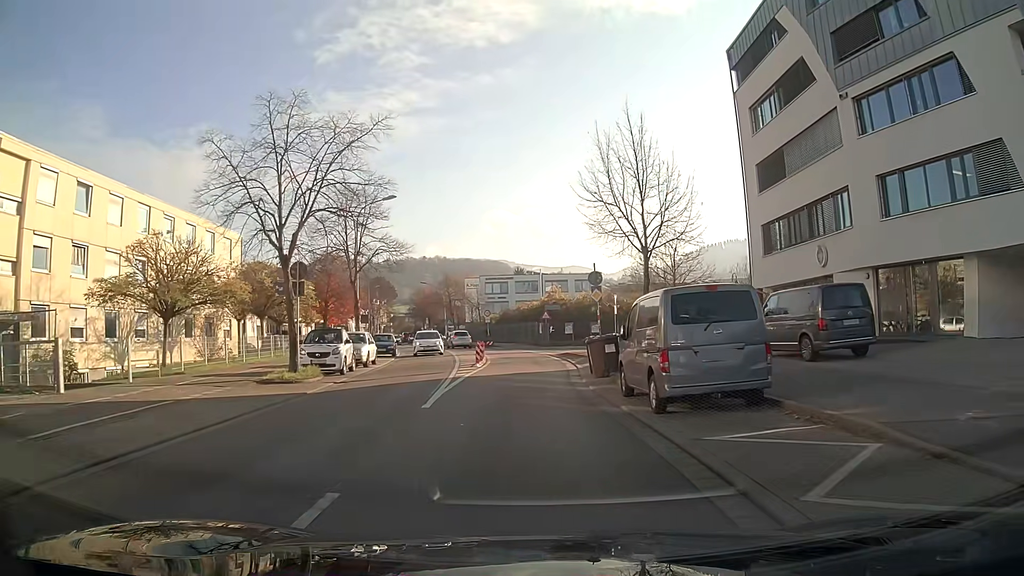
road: secondary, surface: asphalt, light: Day
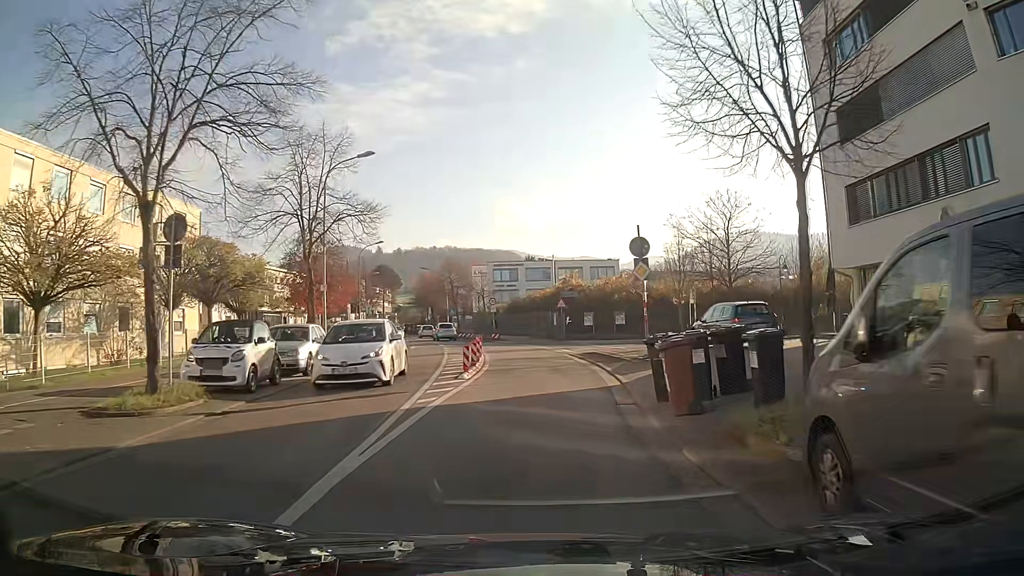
(+0.1, +8.6) m; +1°
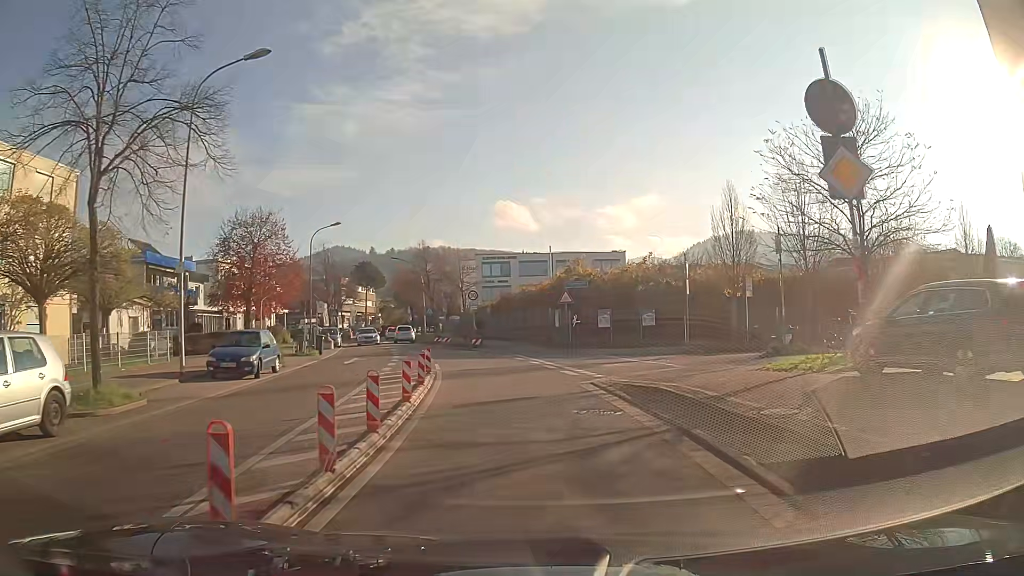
(-0.1, +13.2) m; -2°
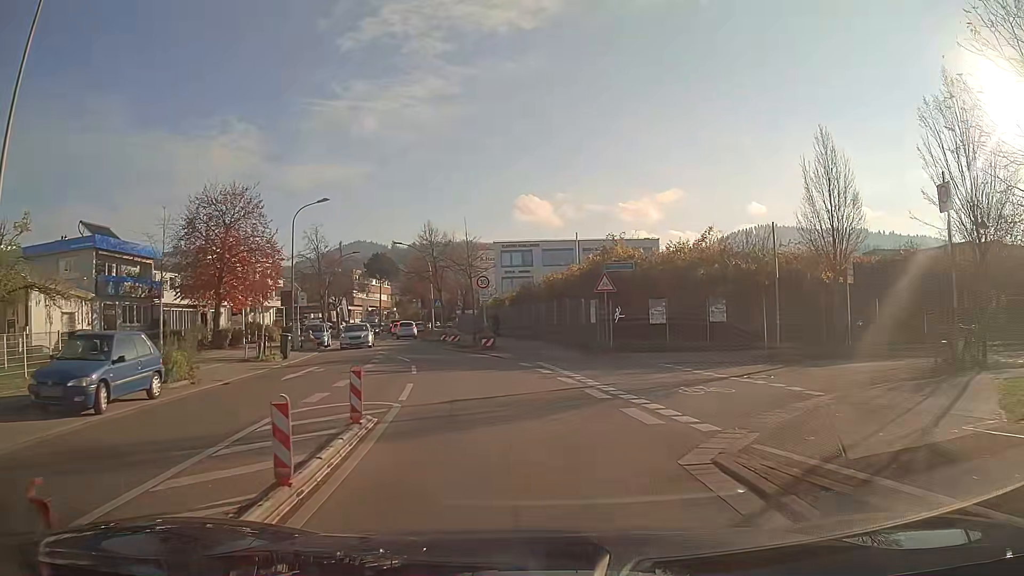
(-0.2, +8.8) m; -2°
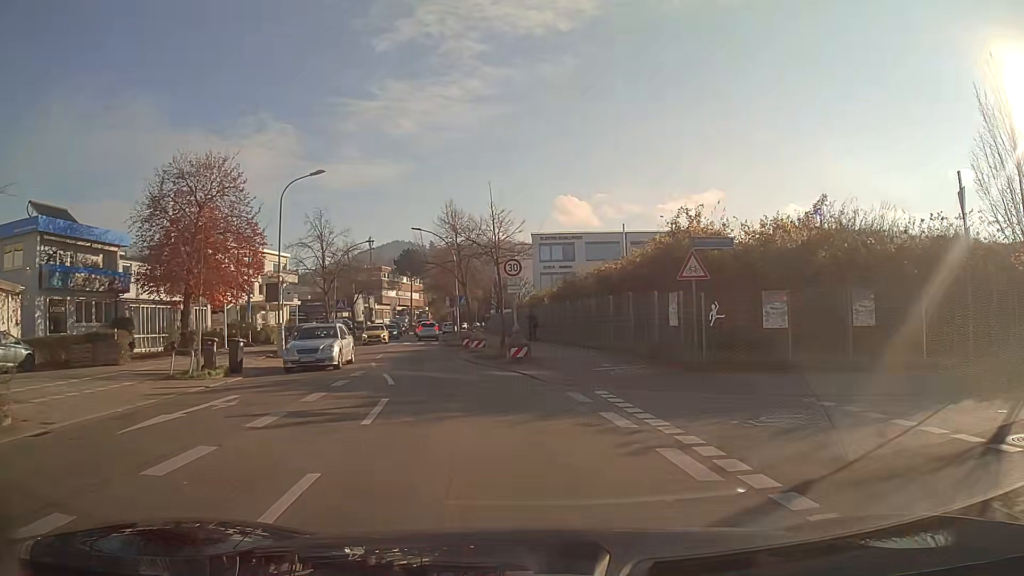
(-0.1, +8.7) m; -2°
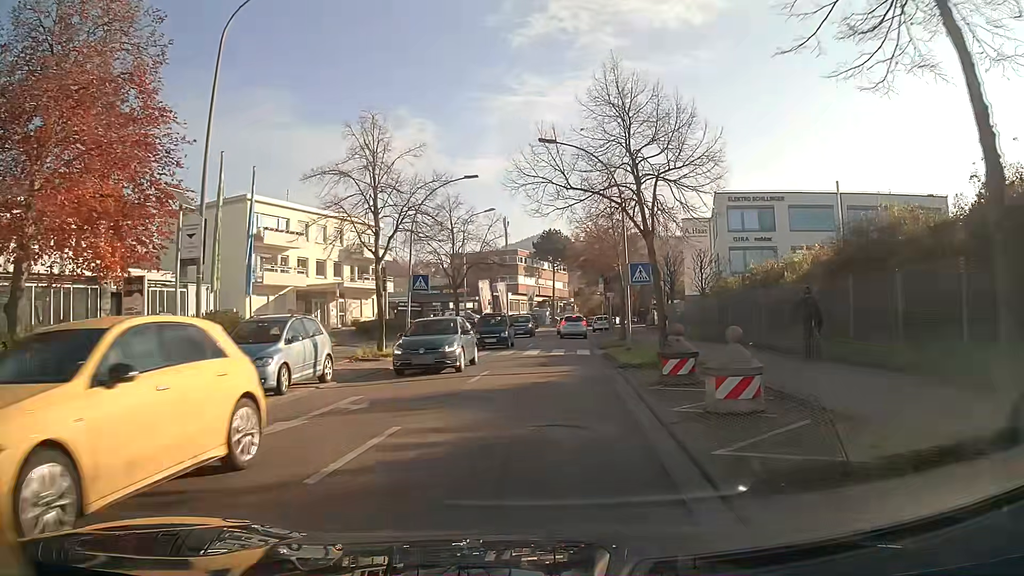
(-2.5, +21.6) m; -10°
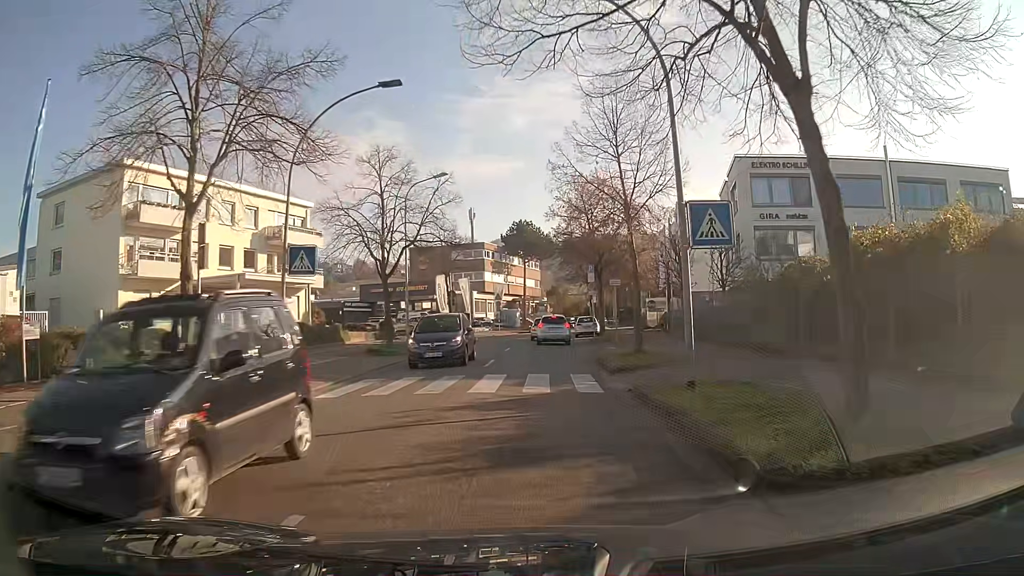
(+0.2, +12.7) m; +2°
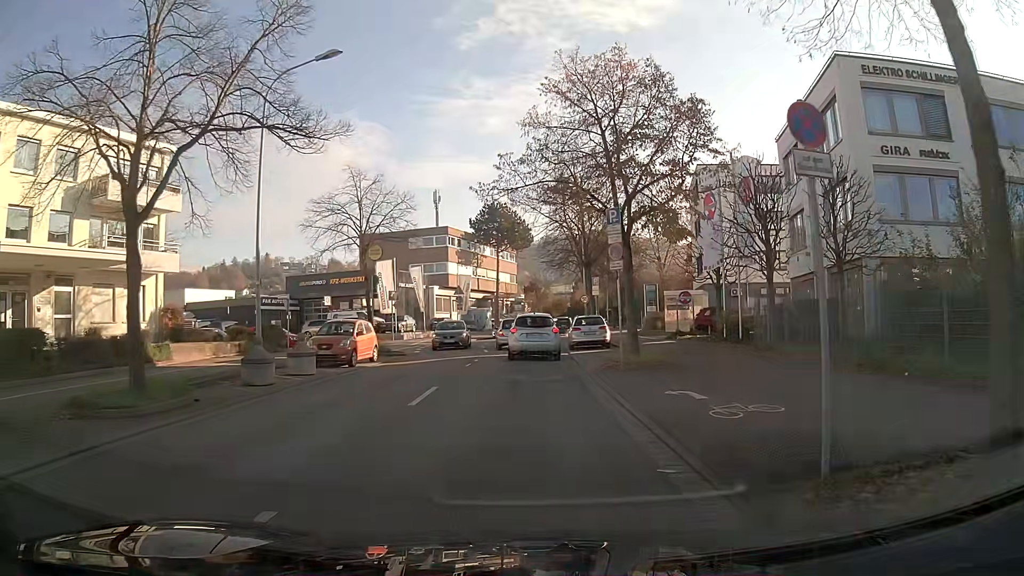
(+0.4, +17.7) m; +2°
(0, +10) (0, +20) (0, +30) (0, +40) (+1, +50) (+3, +60) (+4, +70) (+6, +79) (+9, +89) (+12, +99) m
